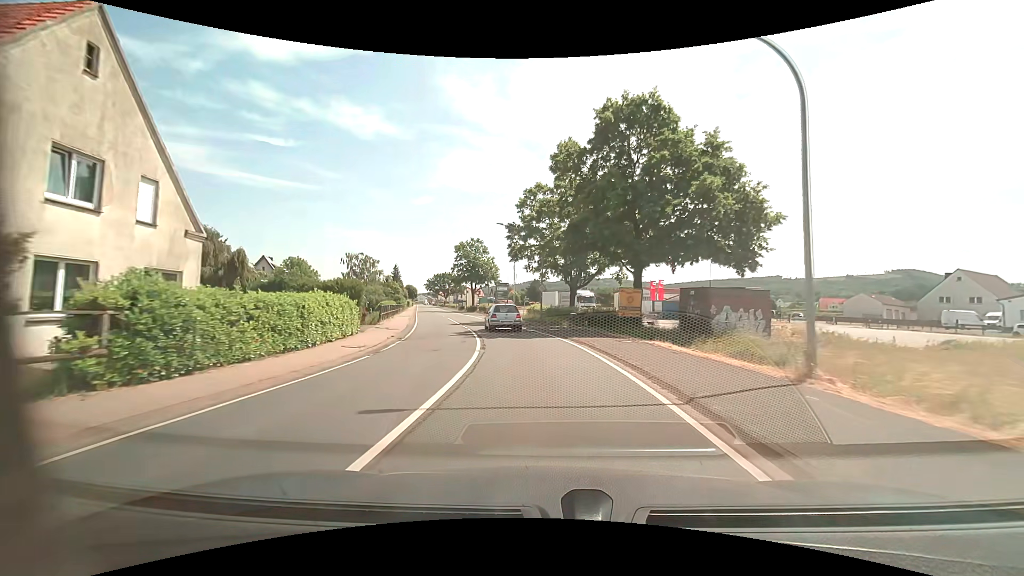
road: primary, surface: asphalt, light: Day
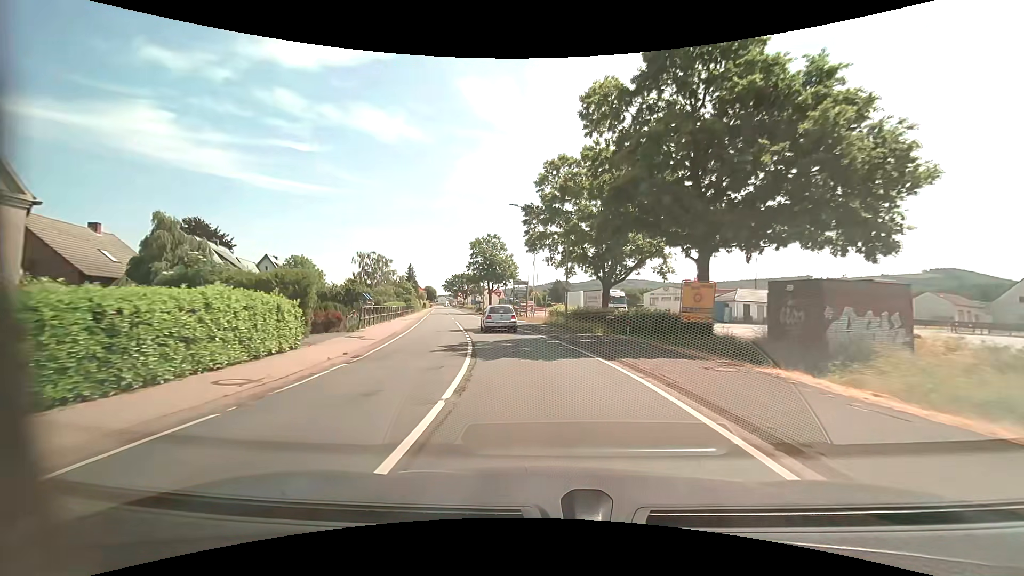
(-0.2, +7.8) m; -2°
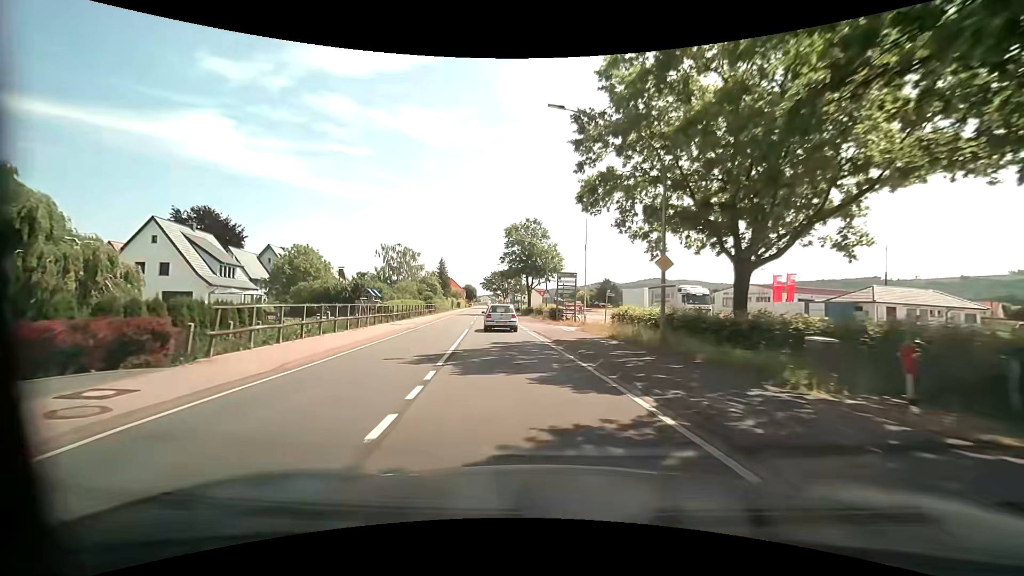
(-0.8, +15.4) m; -6°
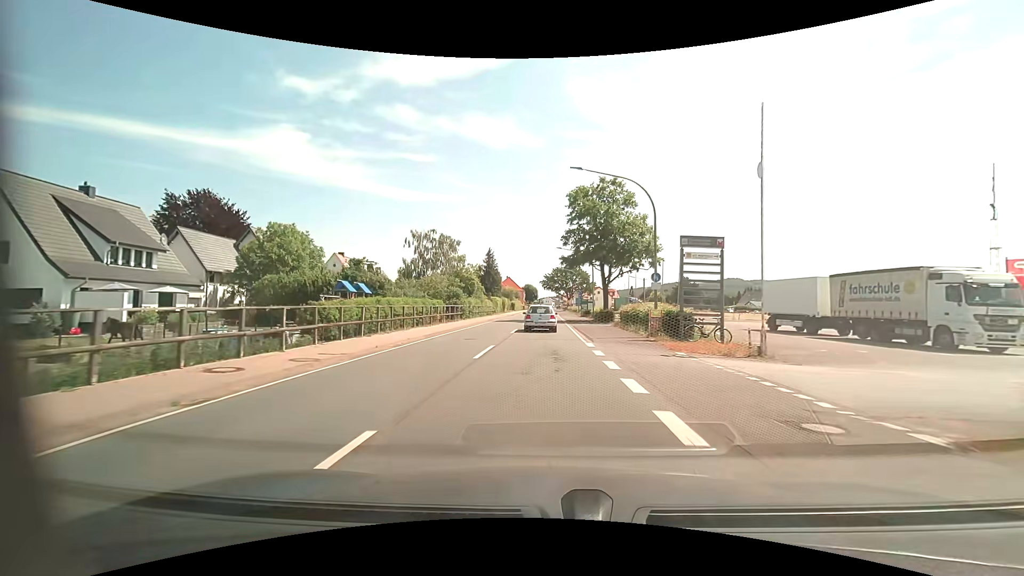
(-1.5, +23.0) m; -7°
